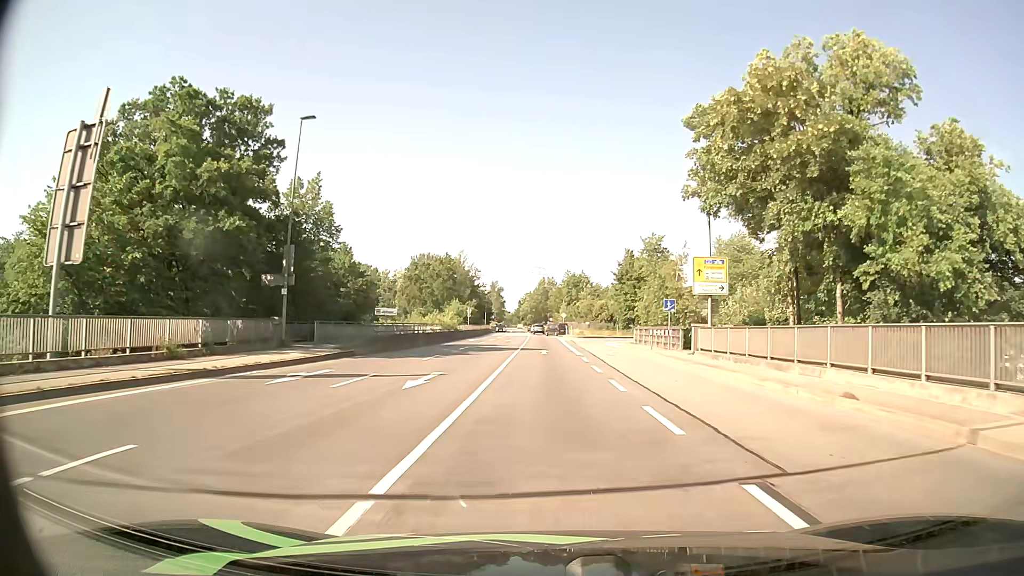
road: primary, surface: asphalt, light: Day
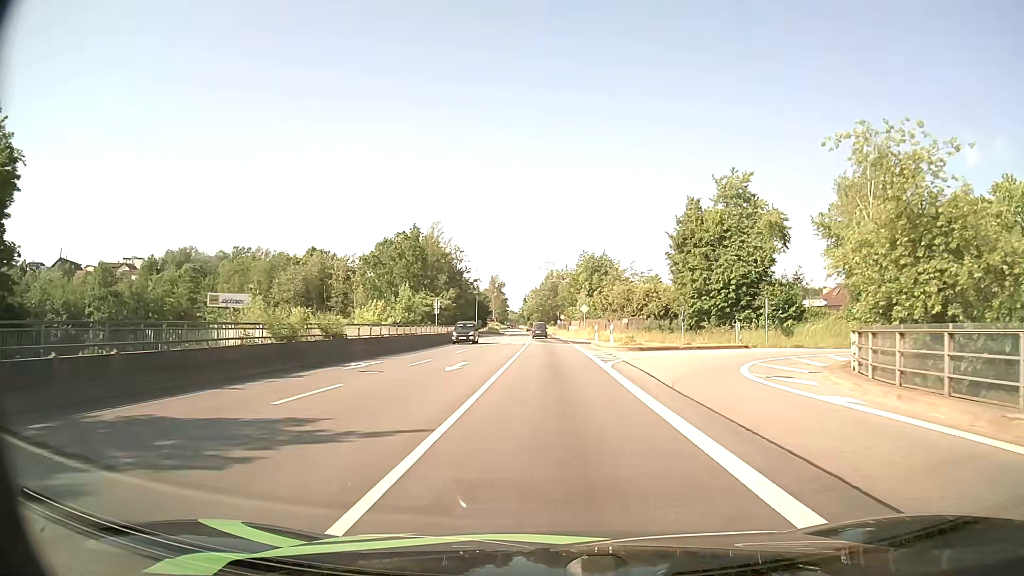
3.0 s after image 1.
(-0.2, +39.3) m; 0°
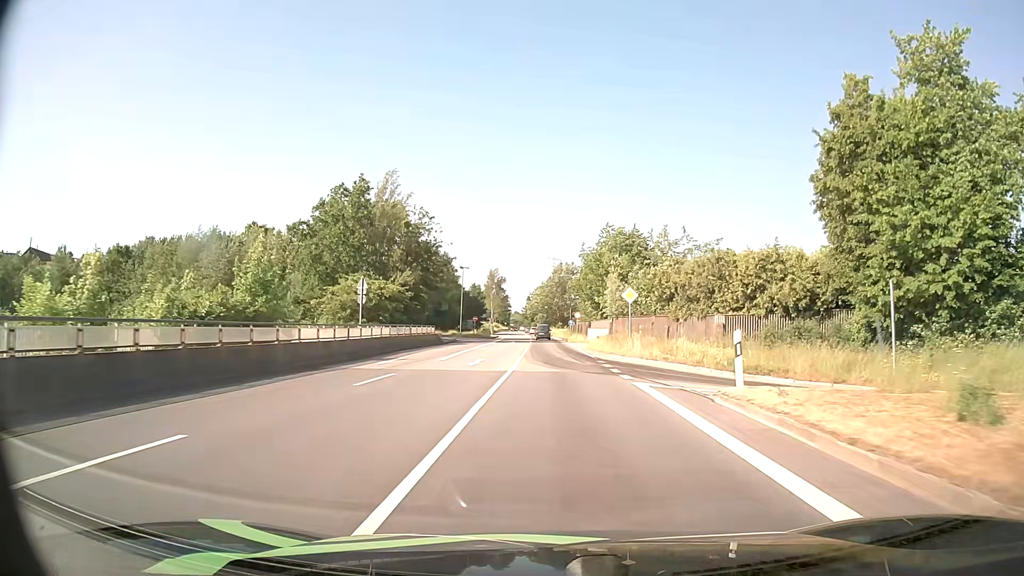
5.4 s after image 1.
(-0.4, +31.6) m; -1°
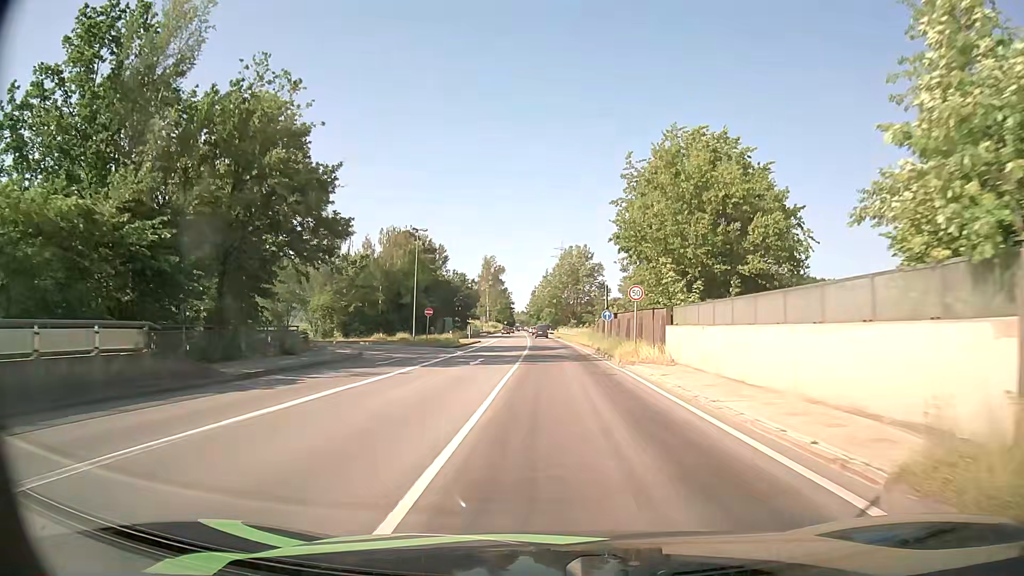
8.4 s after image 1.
(-0.2, +39.5) m; 0°
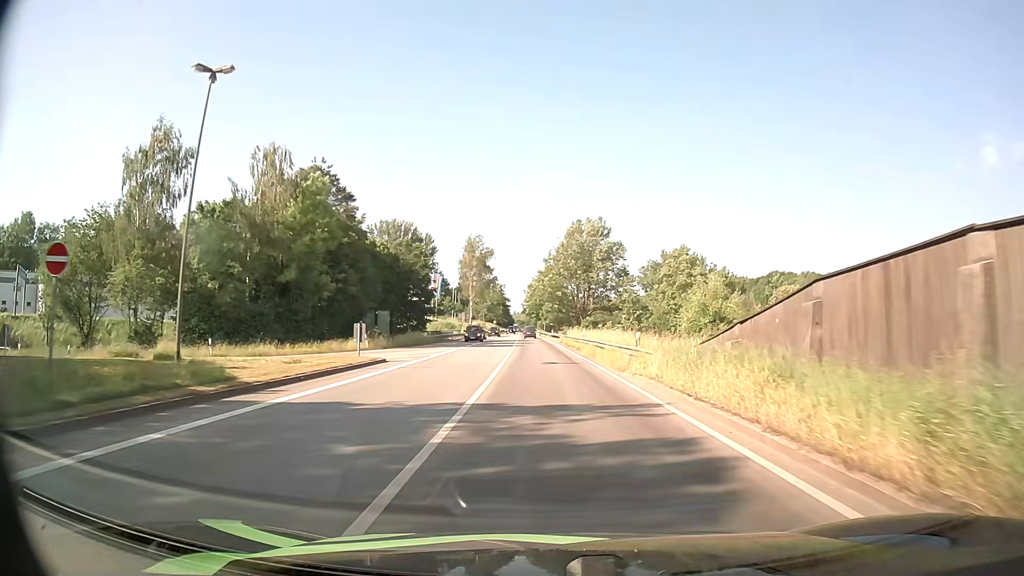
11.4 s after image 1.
(-0.2, +40.1) m; 0°
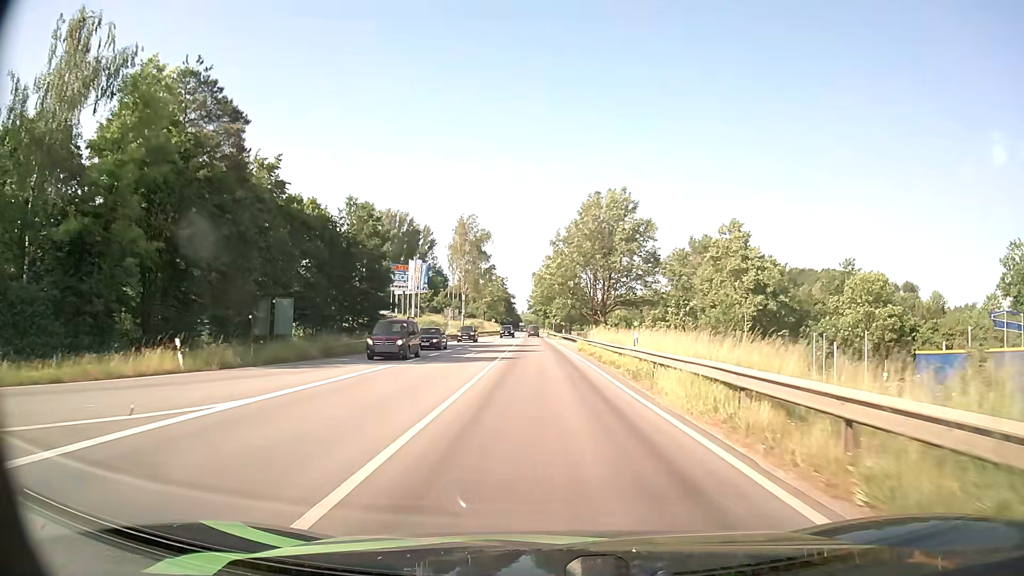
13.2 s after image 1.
(-0.4, +24.5) m; -1°
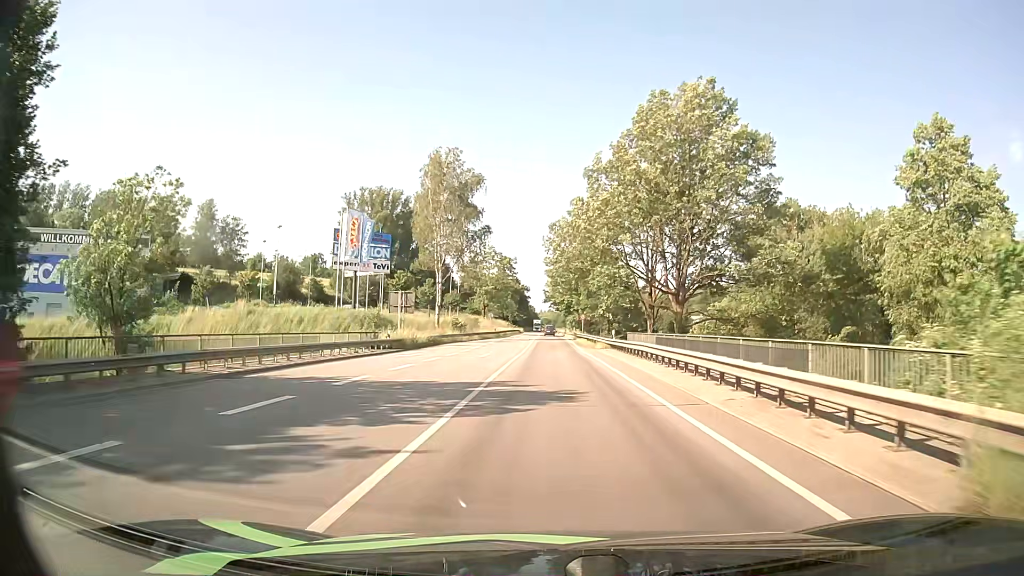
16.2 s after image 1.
(-0.9, +41.6) m; -2°
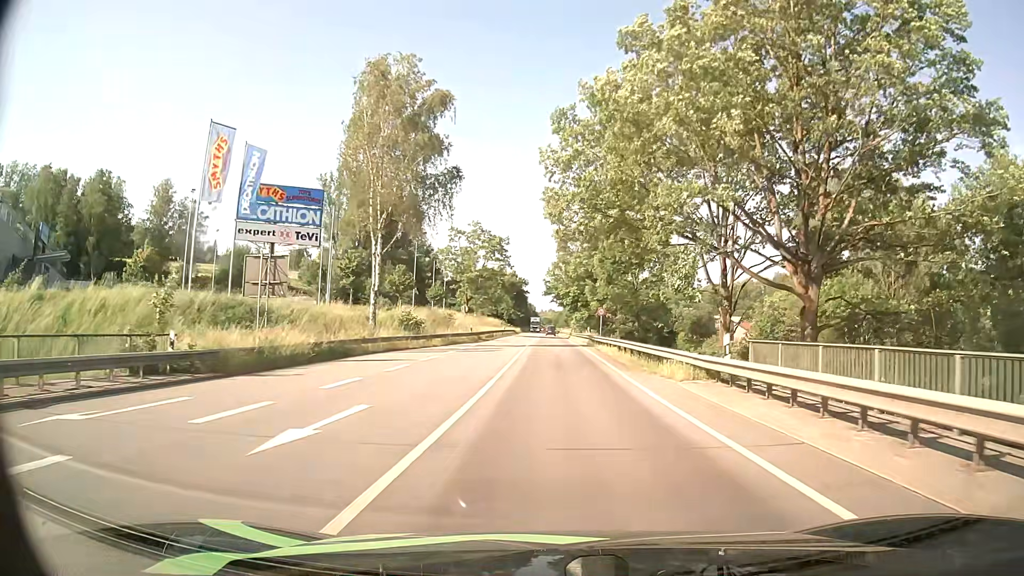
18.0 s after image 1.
(0.0, +25.4) m; 0°
(0, +10) (0, +20) (0, +30) (0, +40) (0, +50) (0, +60) (+1, +70) (+1, +80) (+1, +90) (+1, +100) m
